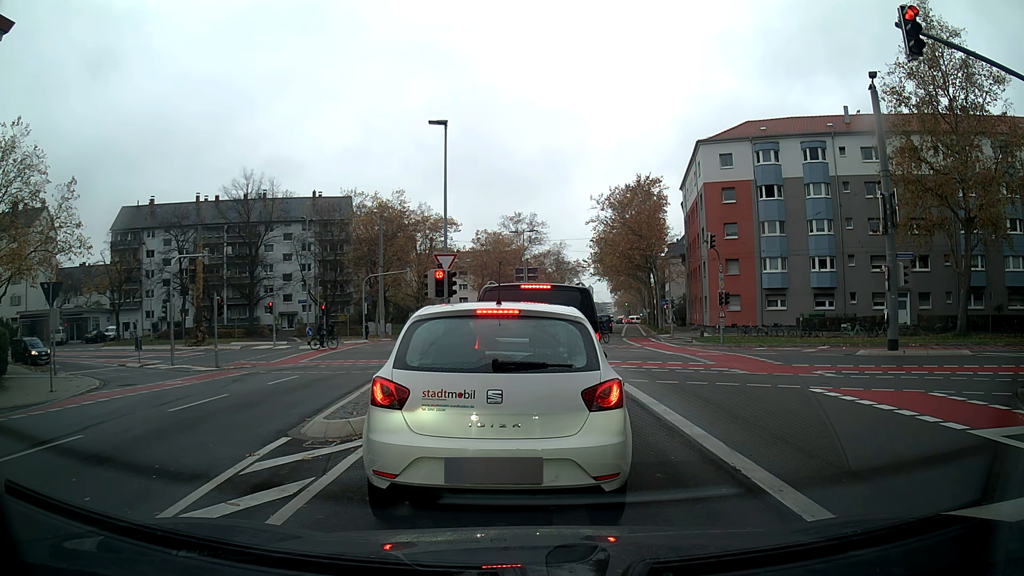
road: secondary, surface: asphalt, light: Day
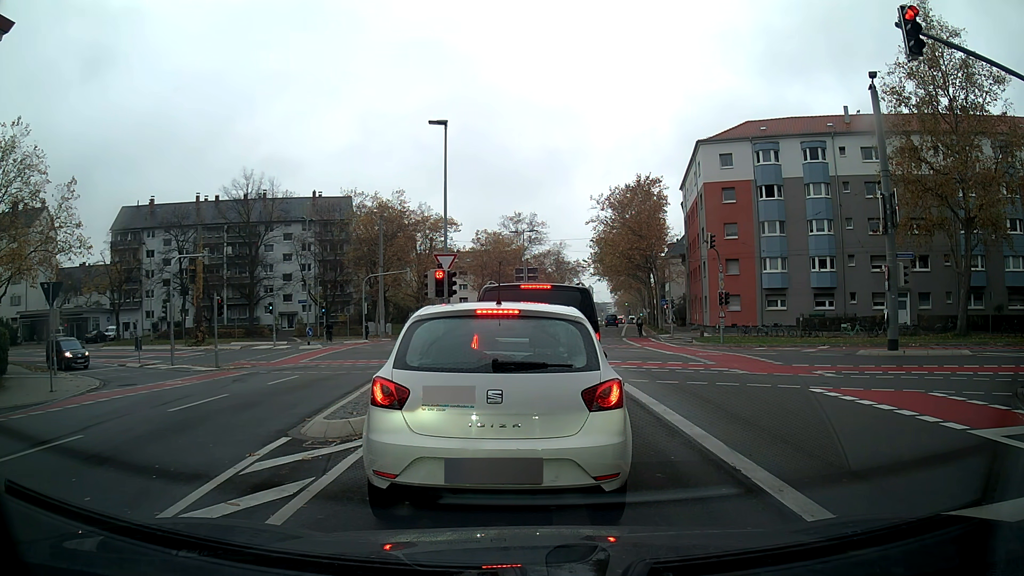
(0.0, 0.0) m; 0°
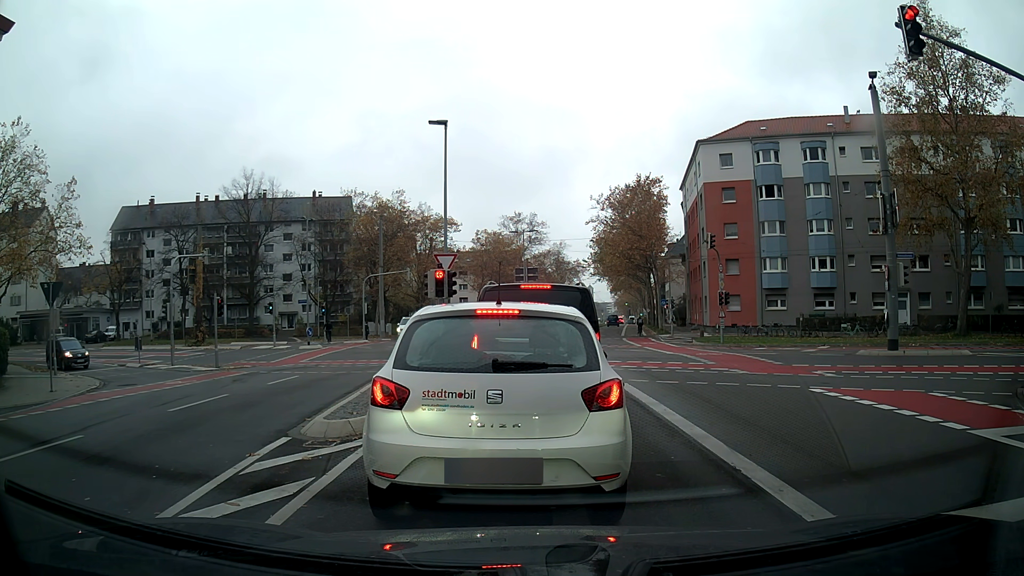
(0.0, 0.0) m; 0°
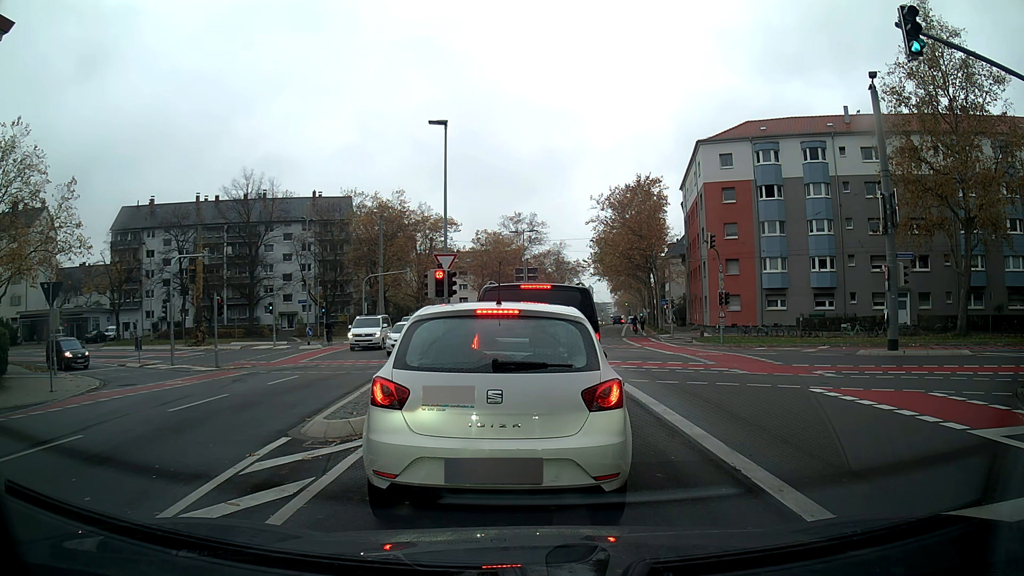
(0.0, 0.0) m; 0°
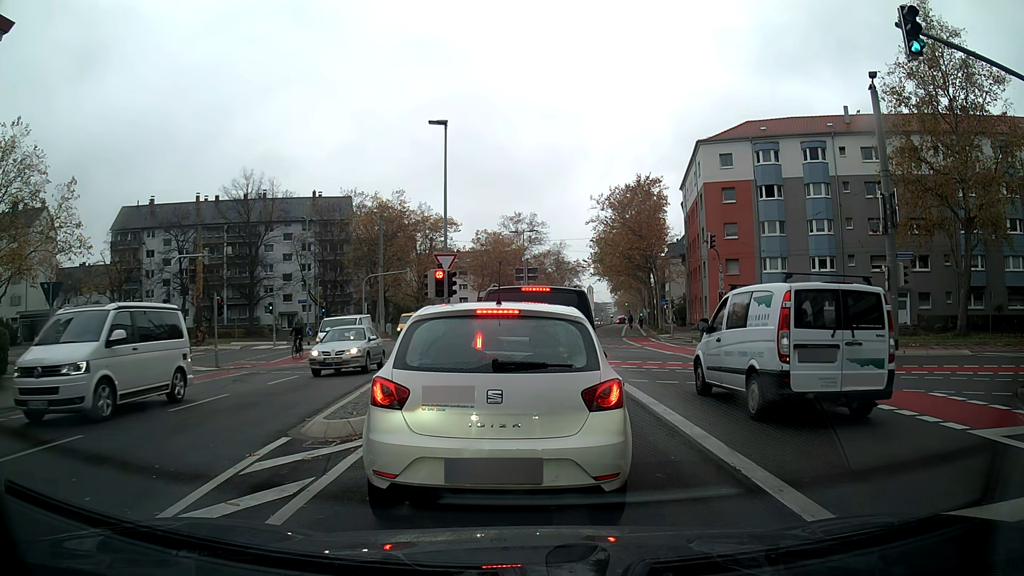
(0.0, 0.0) m; 0°
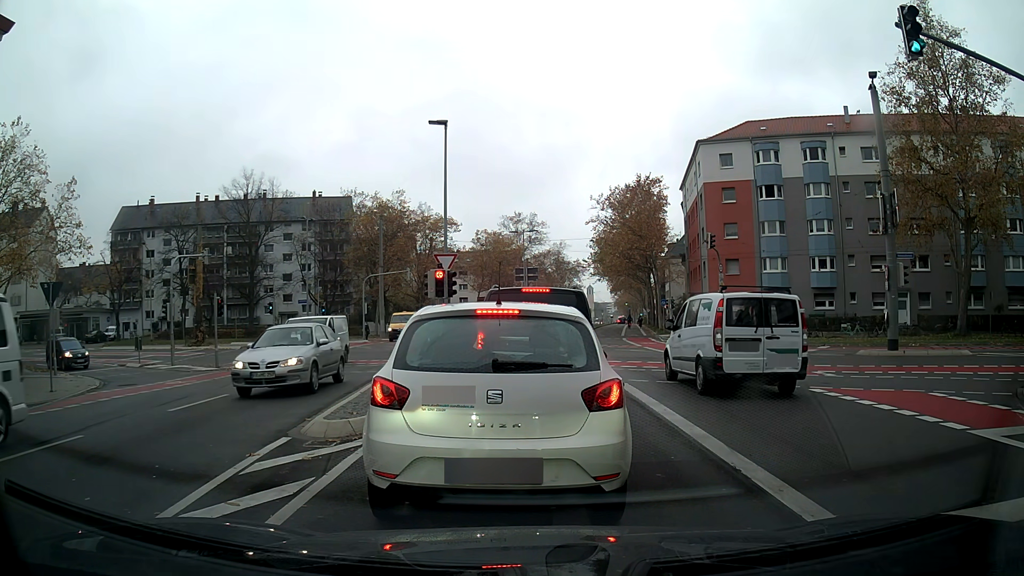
(0.0, 0.0) m; 0°
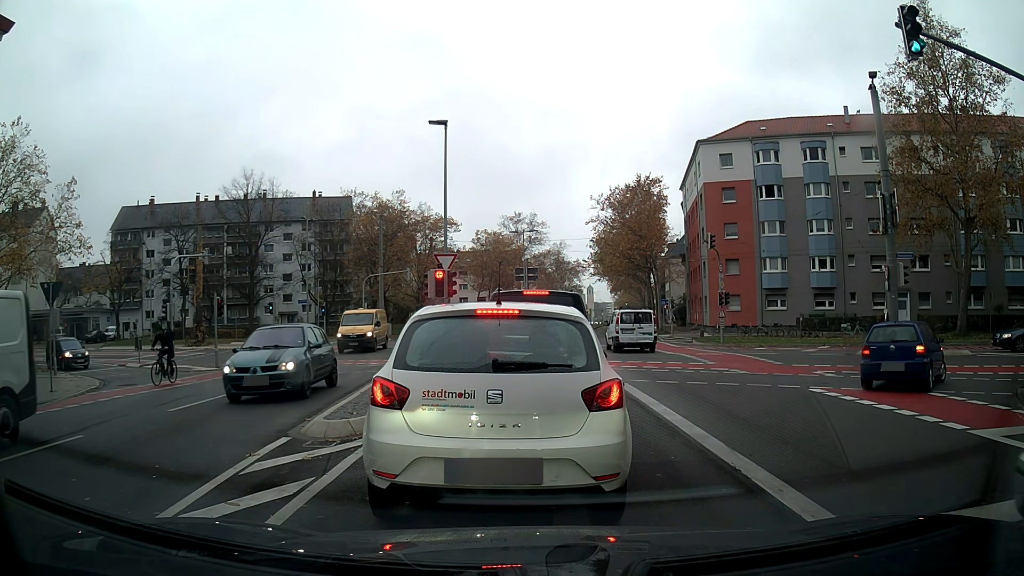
(0.0, 0.0) m; 0°
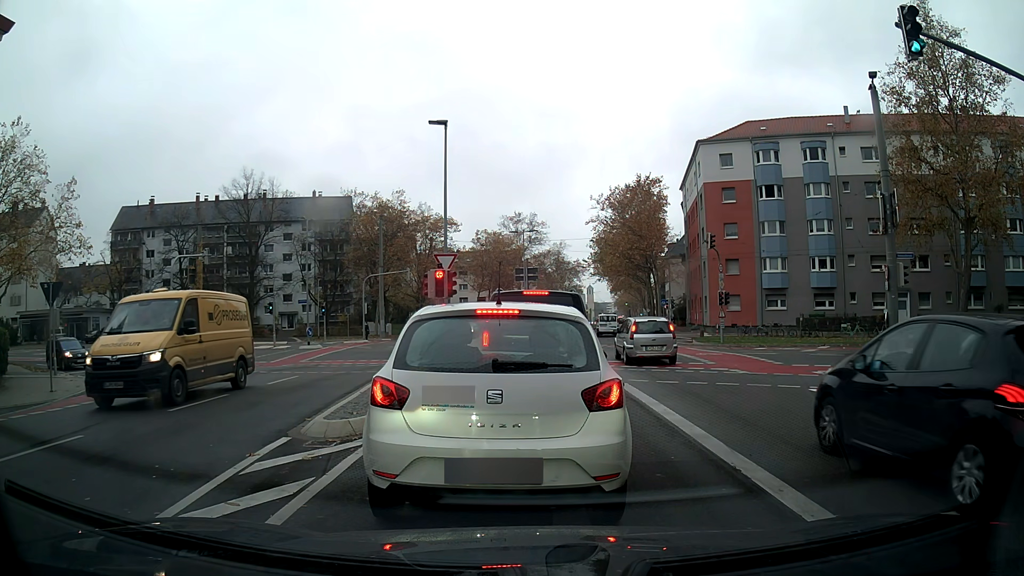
(0.0, 0.0) m; 0°
